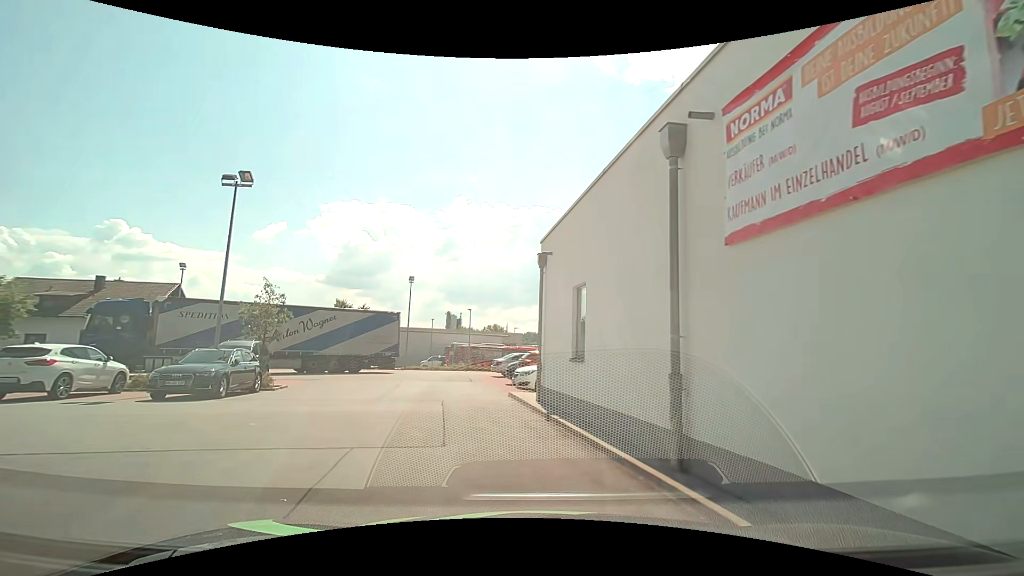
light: Day
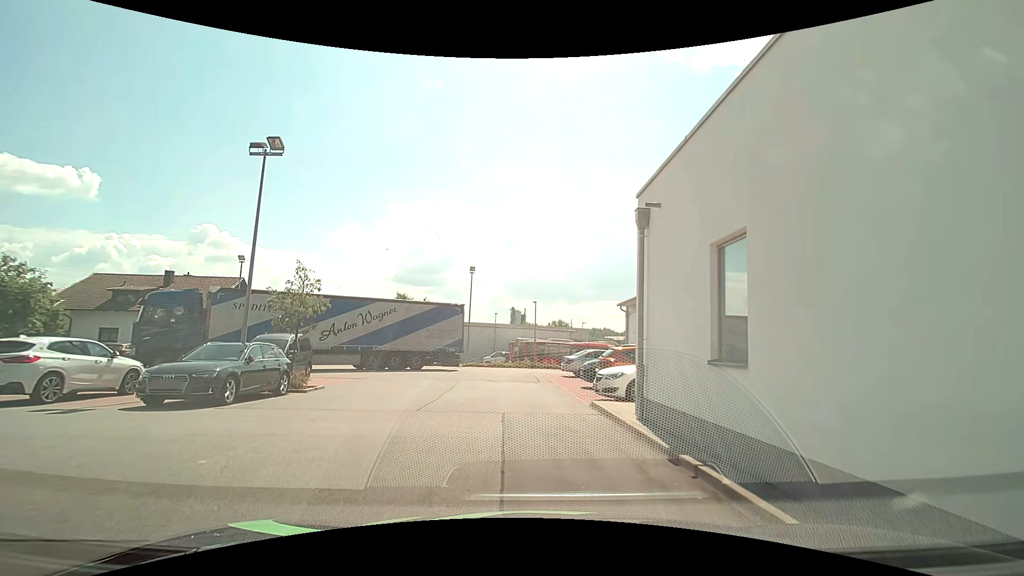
(-0.2, +3.8) m; -6°
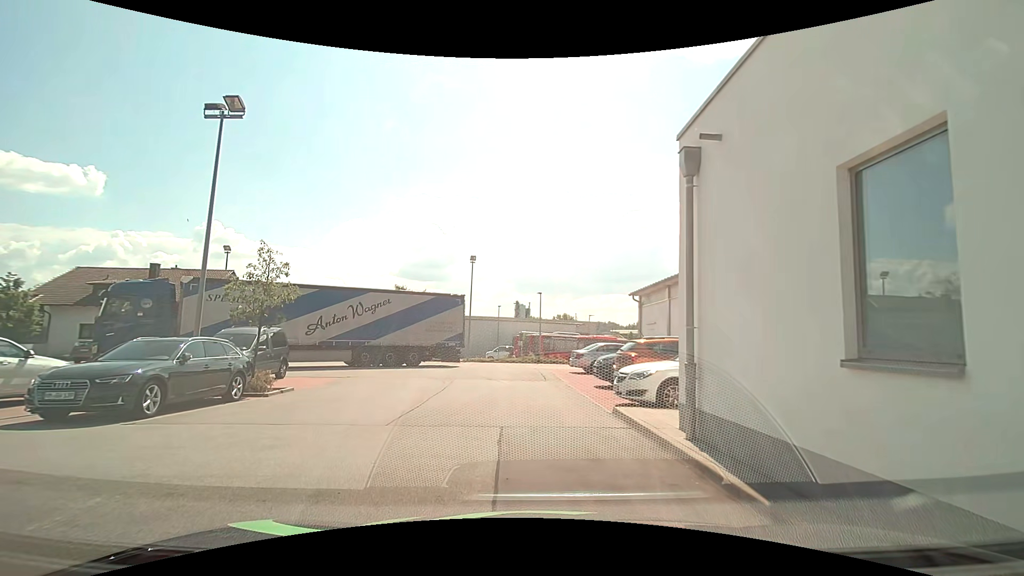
(0.0, +2.6) m; +1°
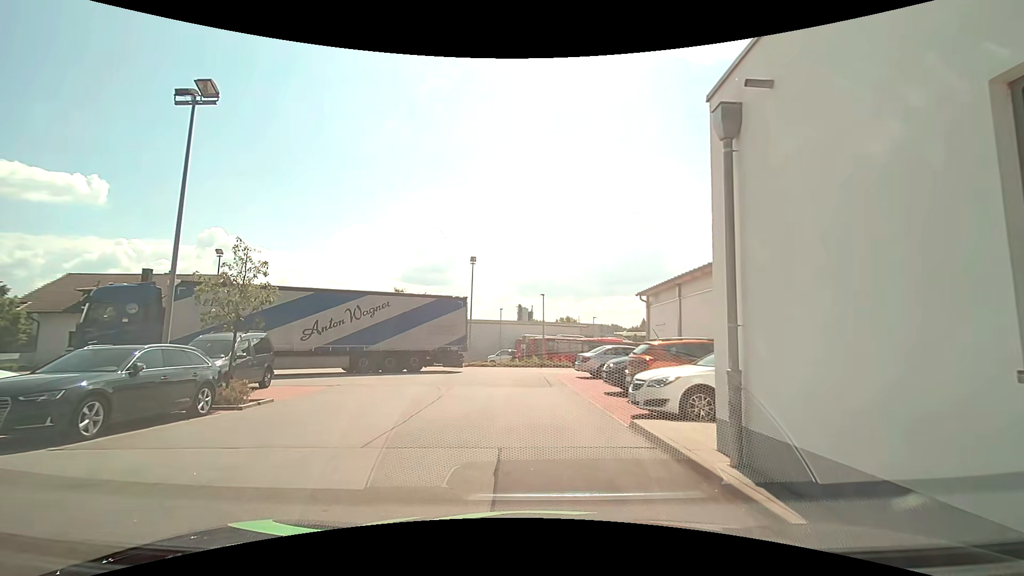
(0.0, +1.3) m; -1°
